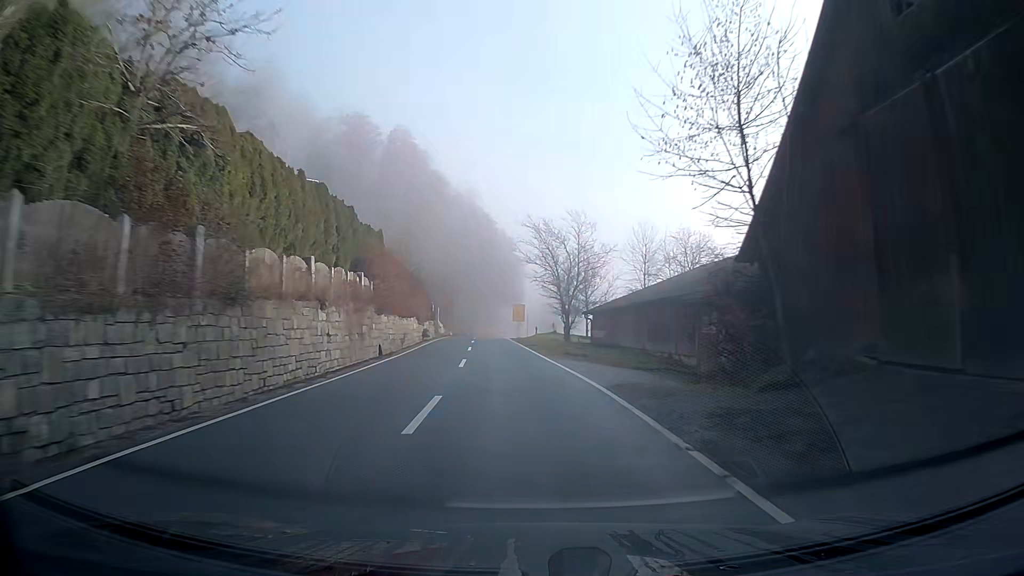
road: secondary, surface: asphalt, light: Day
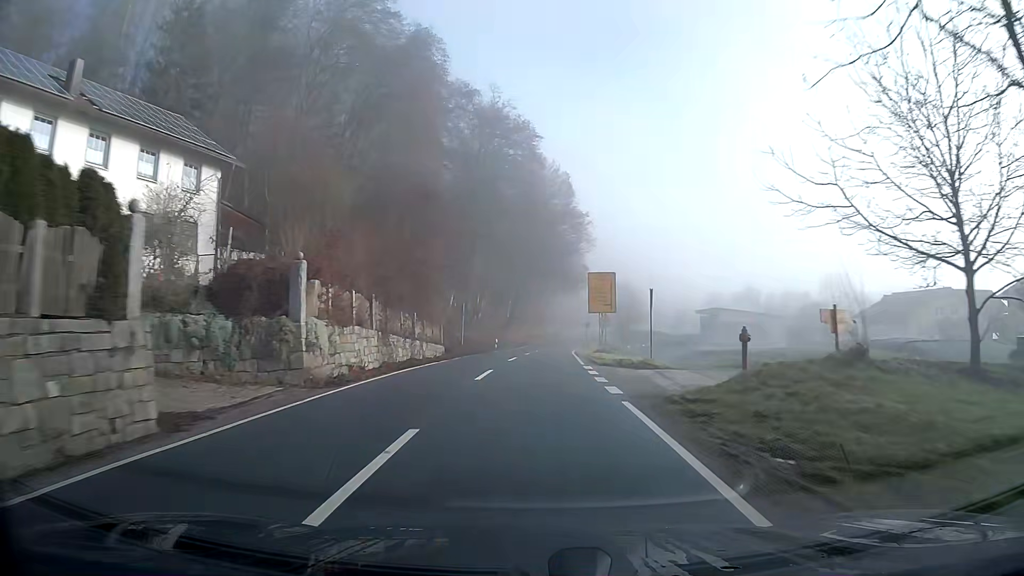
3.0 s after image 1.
(-2.3, +52.0) m; -3°
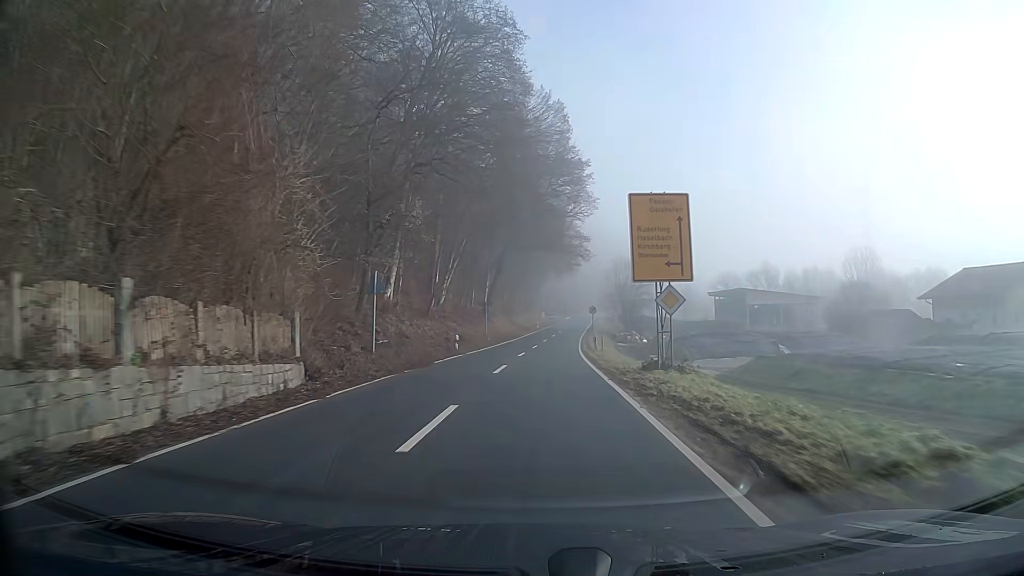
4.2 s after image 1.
(+0.2, +21.2) m; +1°
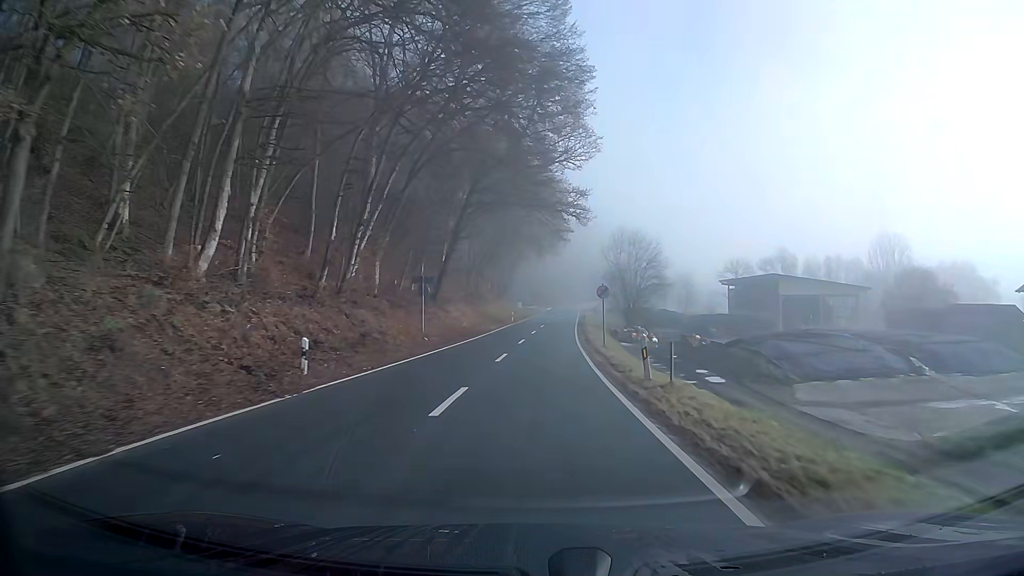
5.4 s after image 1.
(+0.4, +21.6) m; +2°
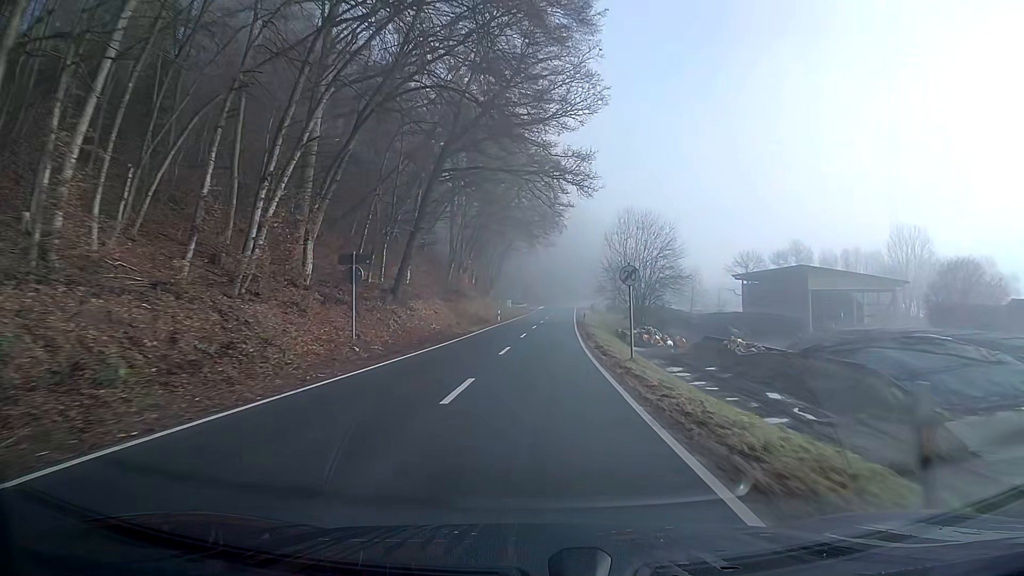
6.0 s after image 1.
(+0.1, +11.0) m; +1°
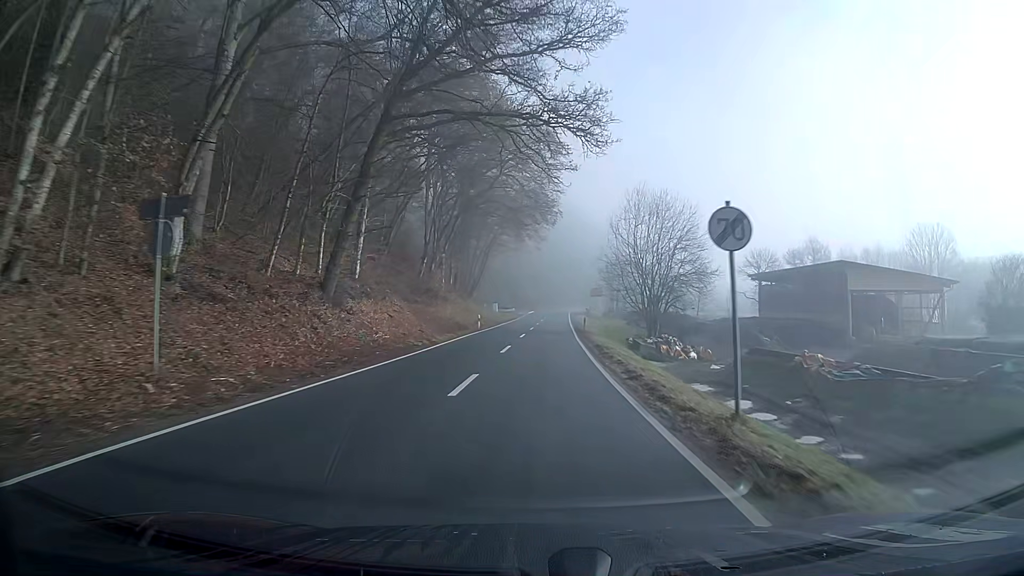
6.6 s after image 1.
(+0.1, +11.1) m; +1°
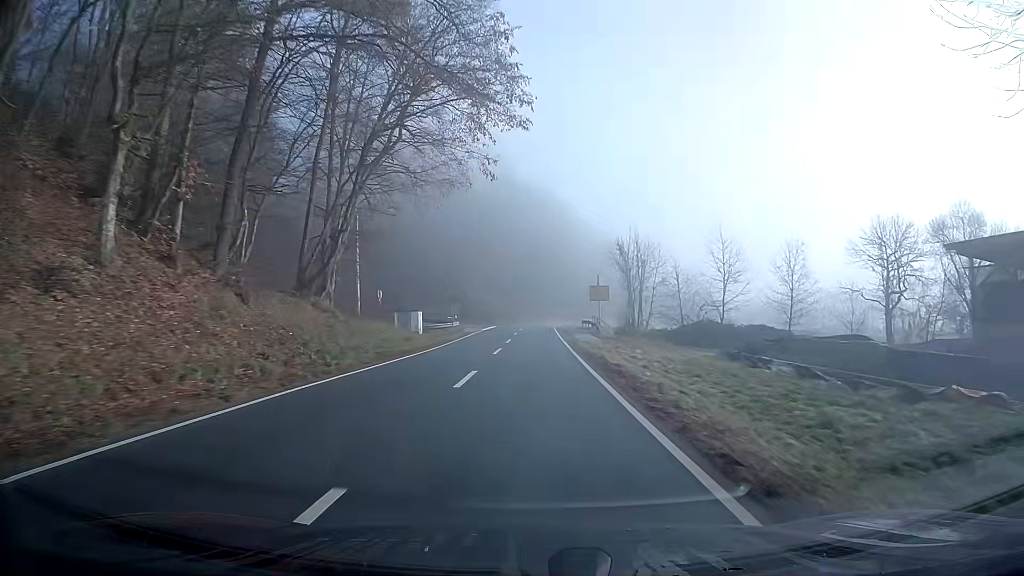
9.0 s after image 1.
(+0.9, +46.2) m; +1°
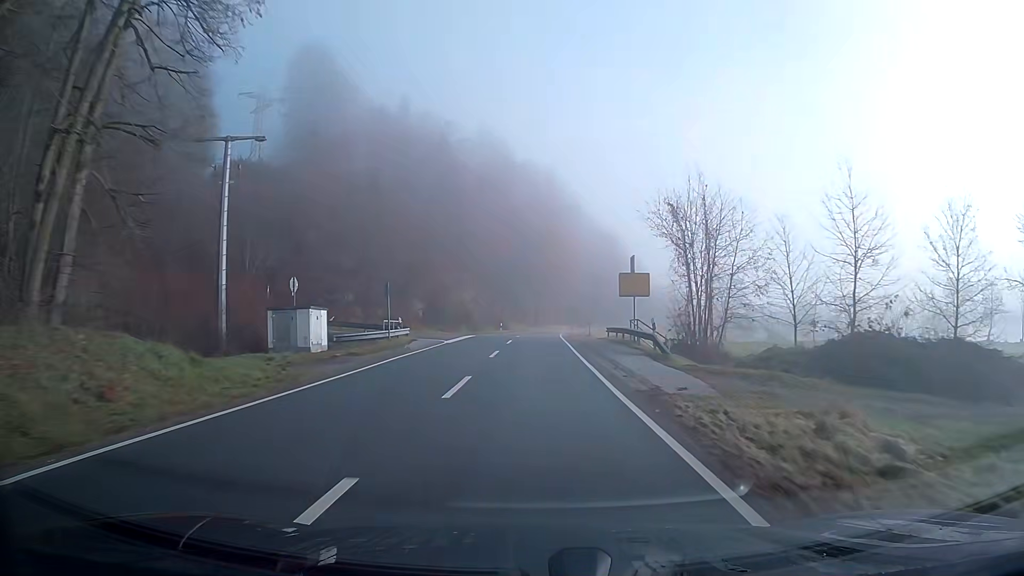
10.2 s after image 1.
(0.0, +24.2) m; 0°
